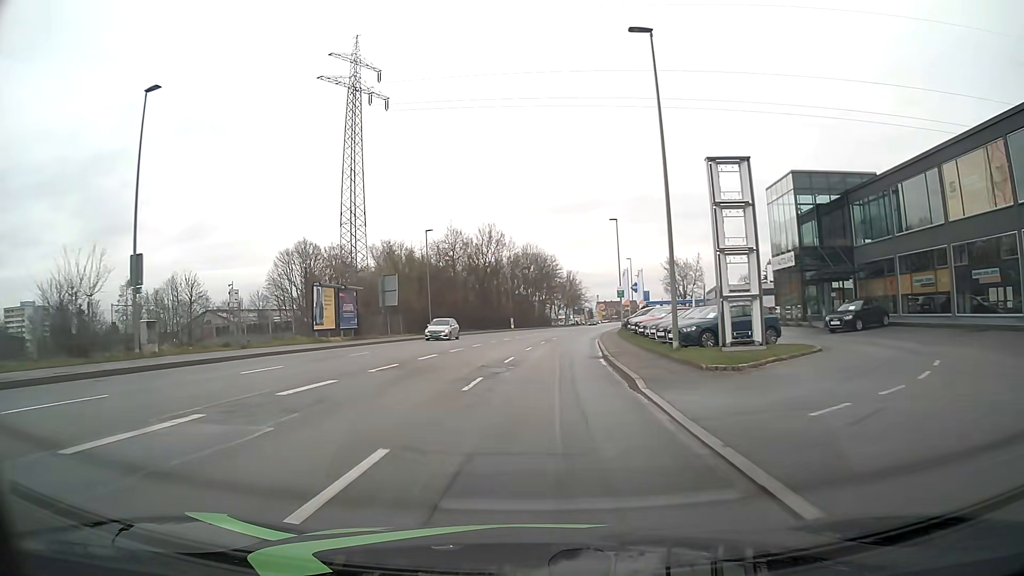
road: tertiary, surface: asphalt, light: Day
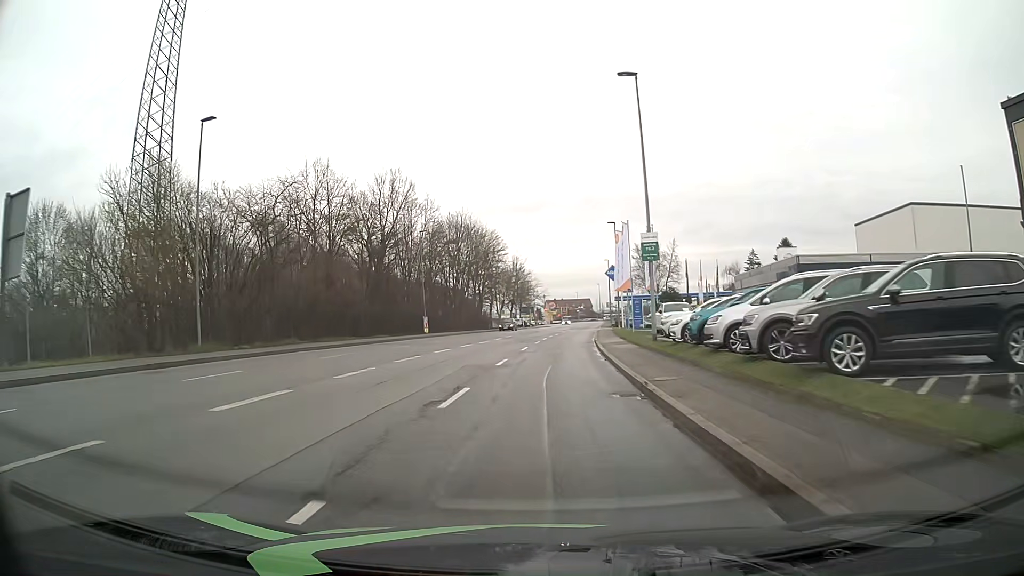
(+1.7, +38.6) m; +4°
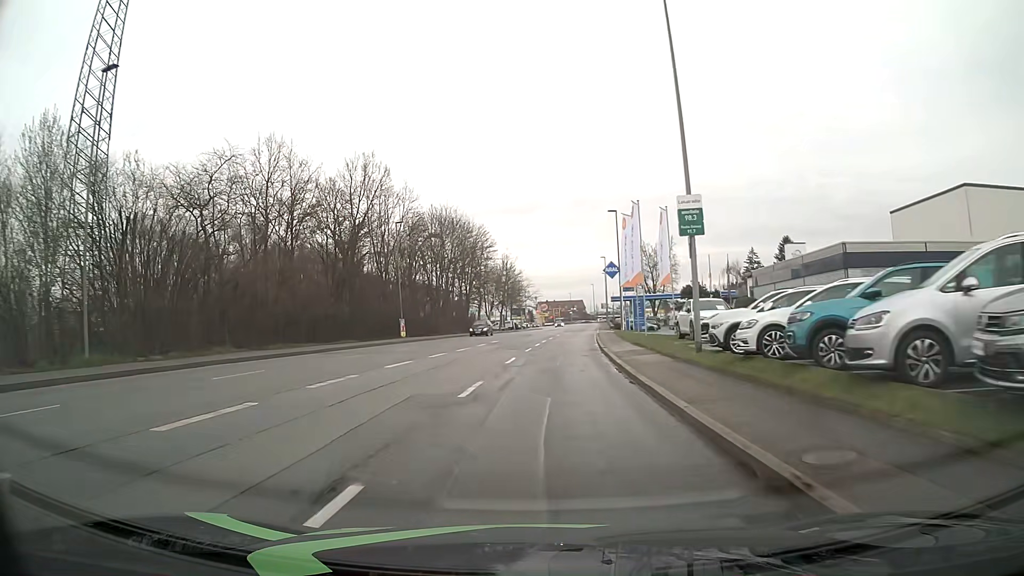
(+0.1, +7.8) m; +1°
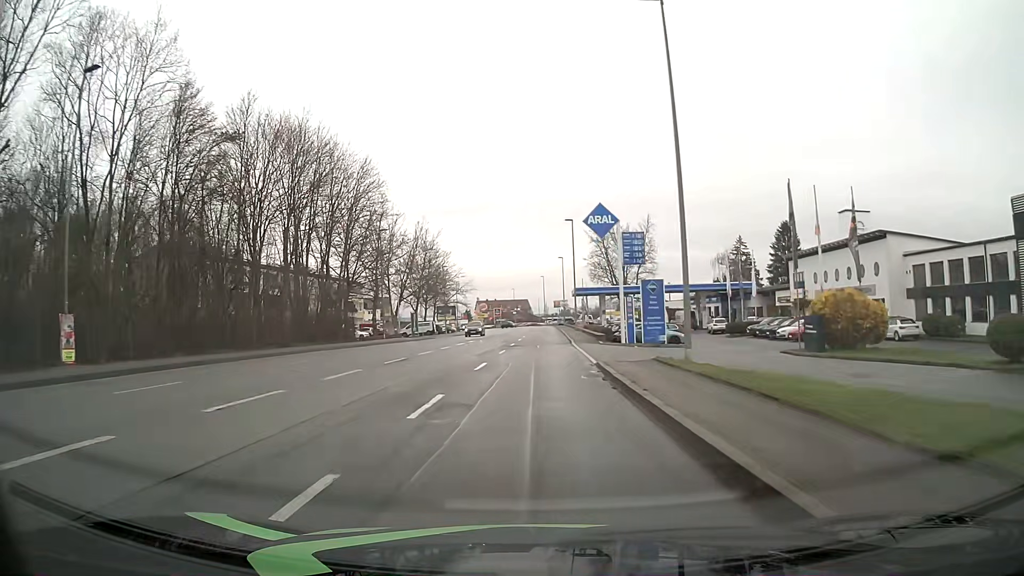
(+2.0, +39.5) m; +5°
(0, +10) (0, +20) (0, +30) (0, +40) (+1, +50) (+1, +60) (+1, +70) (+1, +80) (+1, +90) (+1, +100) m
